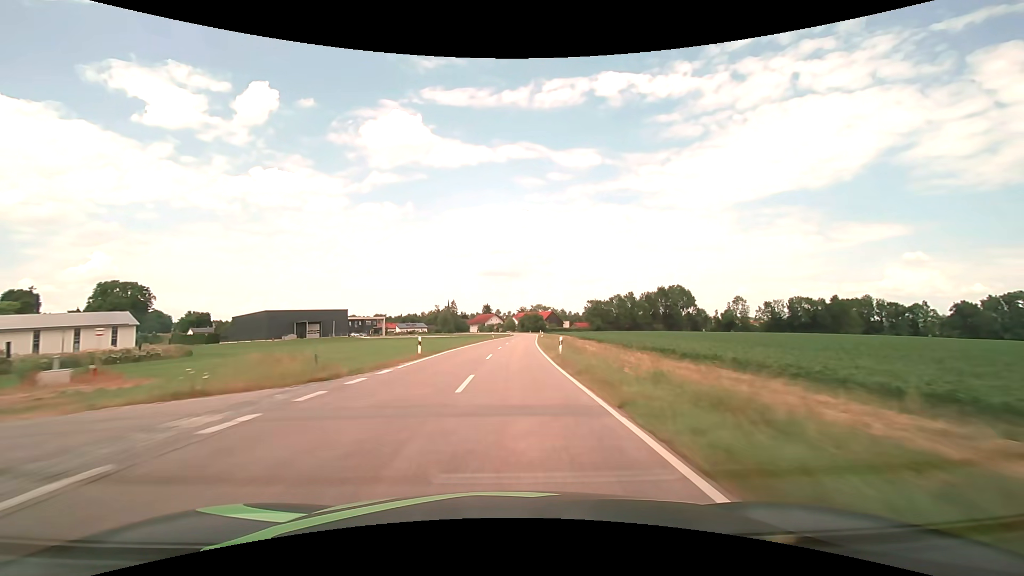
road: tertiary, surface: asphalt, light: Day
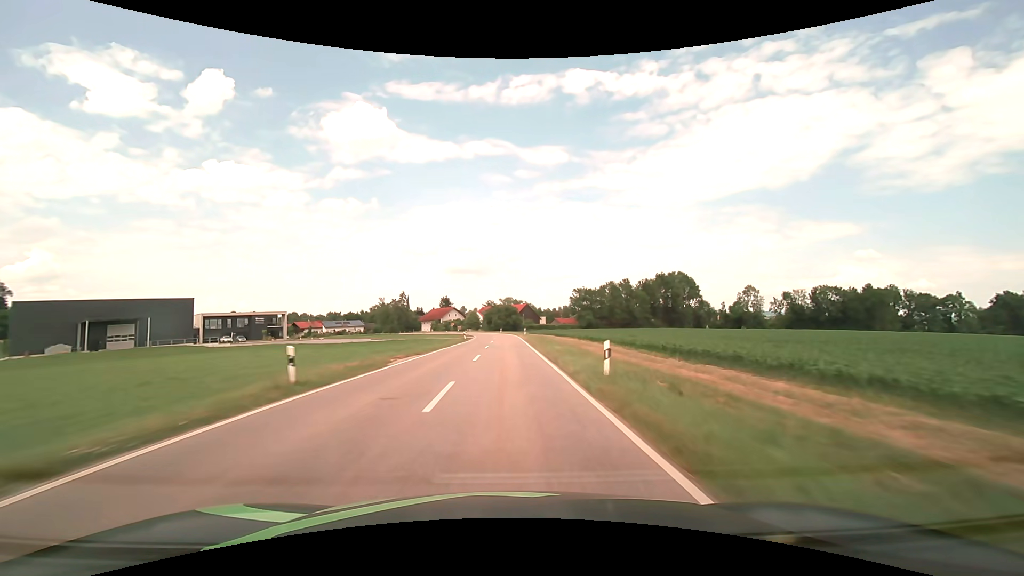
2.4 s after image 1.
(+2.1, +63.2) m; +4°
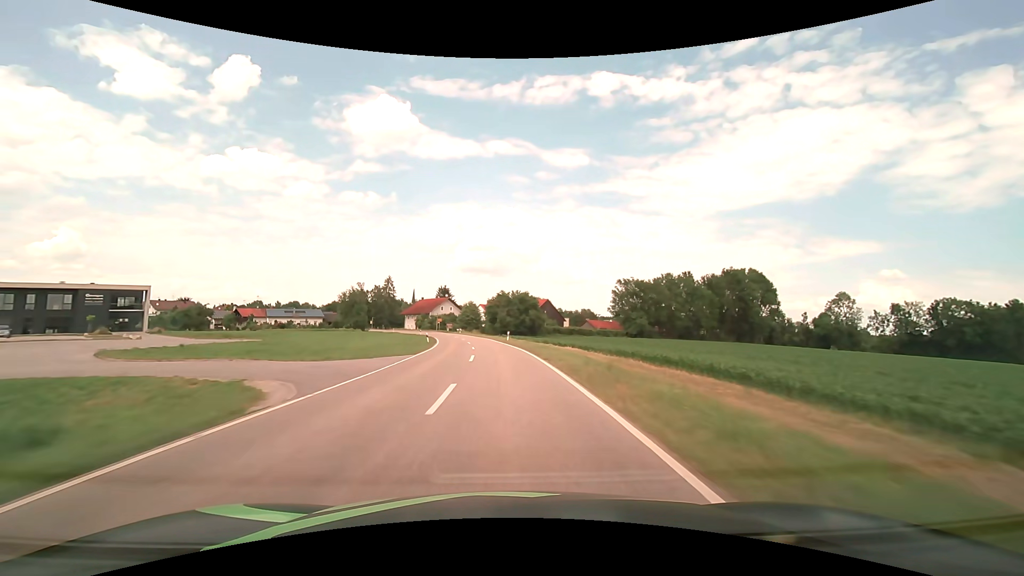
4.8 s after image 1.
(-0.1, +60.2) m; -1°
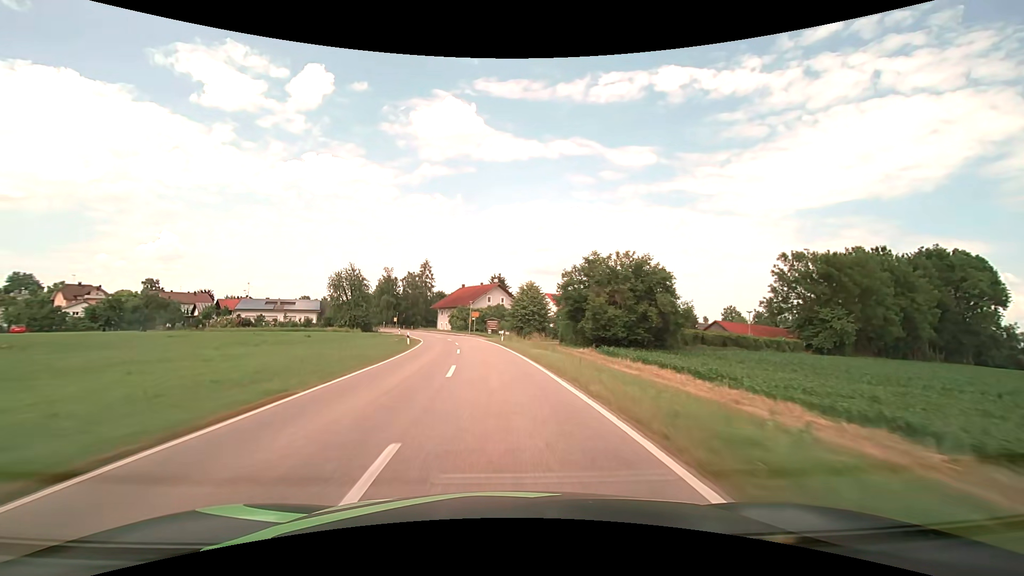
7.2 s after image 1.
(-3.1, +53.9) m; -7°
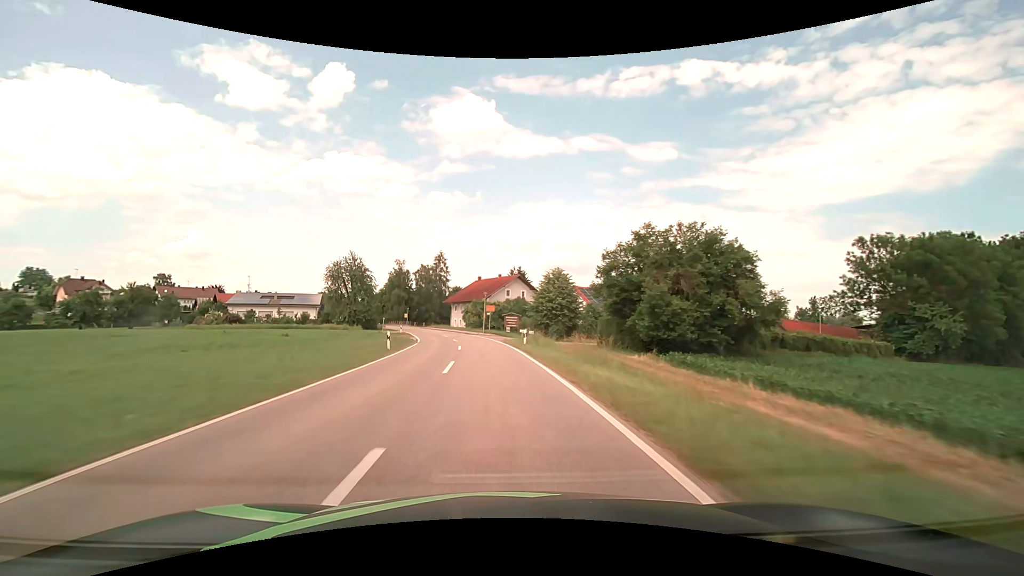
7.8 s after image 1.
(-0.2, +12.1) m; -2°
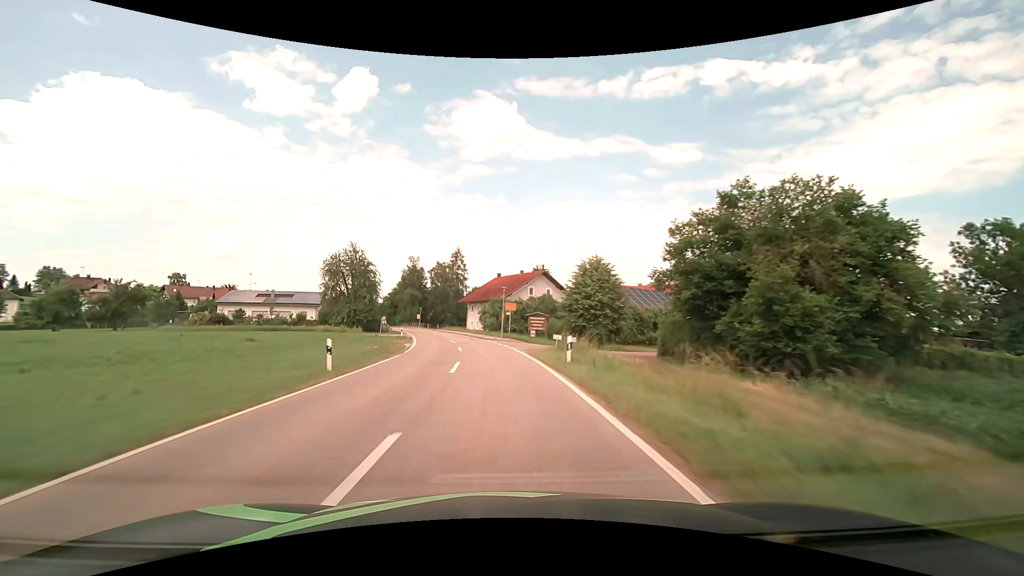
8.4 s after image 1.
(-0.3, +11.5) m; -3°
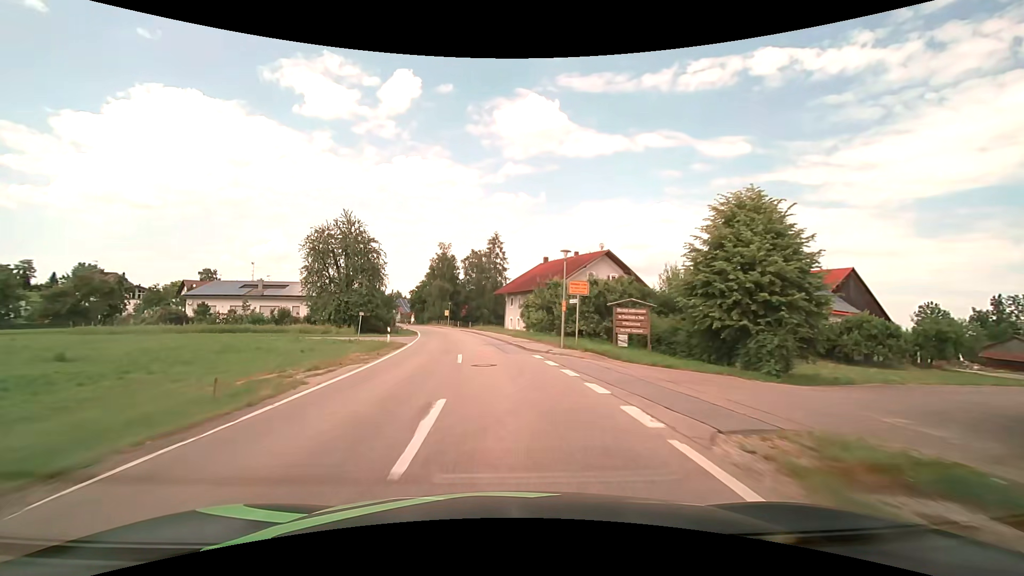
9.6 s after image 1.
(-0.8, +21.1) m; -5°
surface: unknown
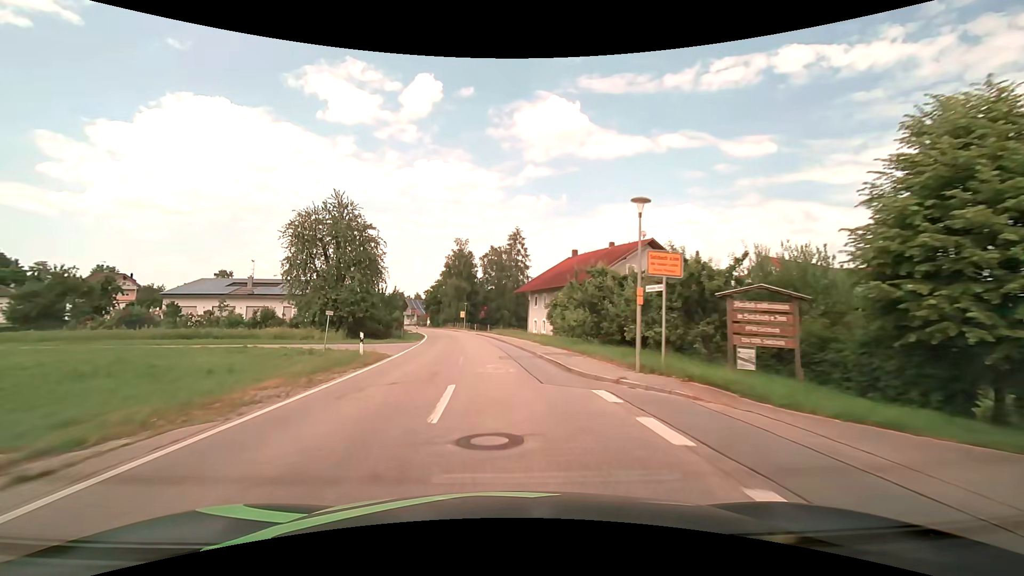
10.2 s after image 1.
(-0.2, +9.7) m; -2°
(0, +10) (-1, +20) (-2, +30) (-3, +40) (-4, +50) (-6, +60) (-8, +69) (-10, +79) (-13, +89) (-16, +98) m
